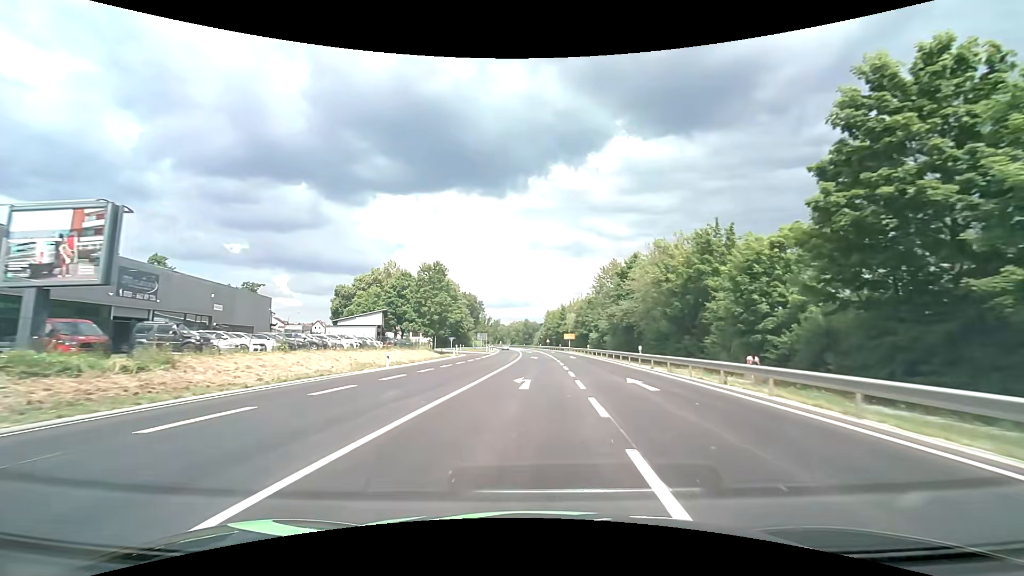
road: primary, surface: asphalt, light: Day
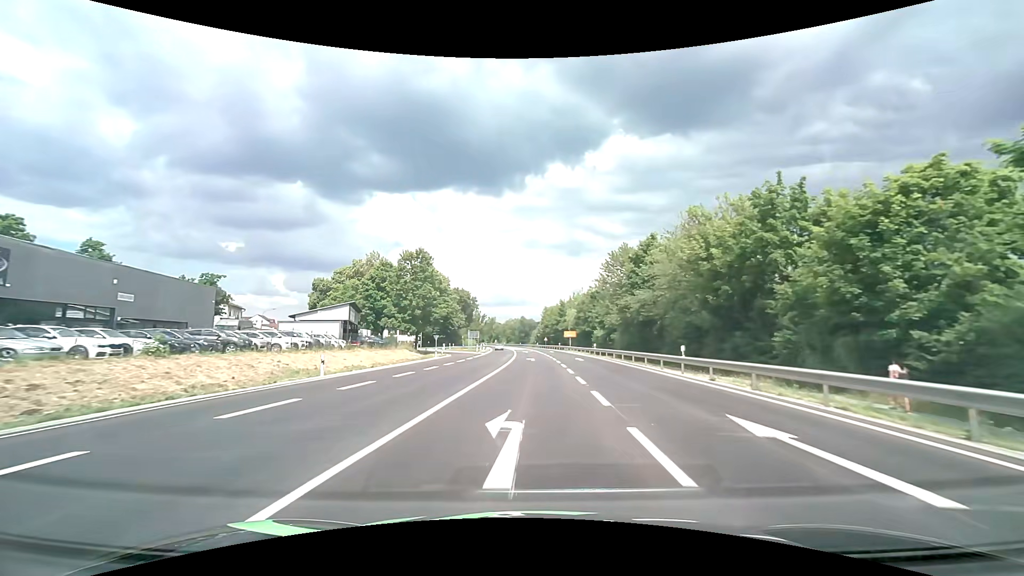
(+0.1, +10.4) m; +1°
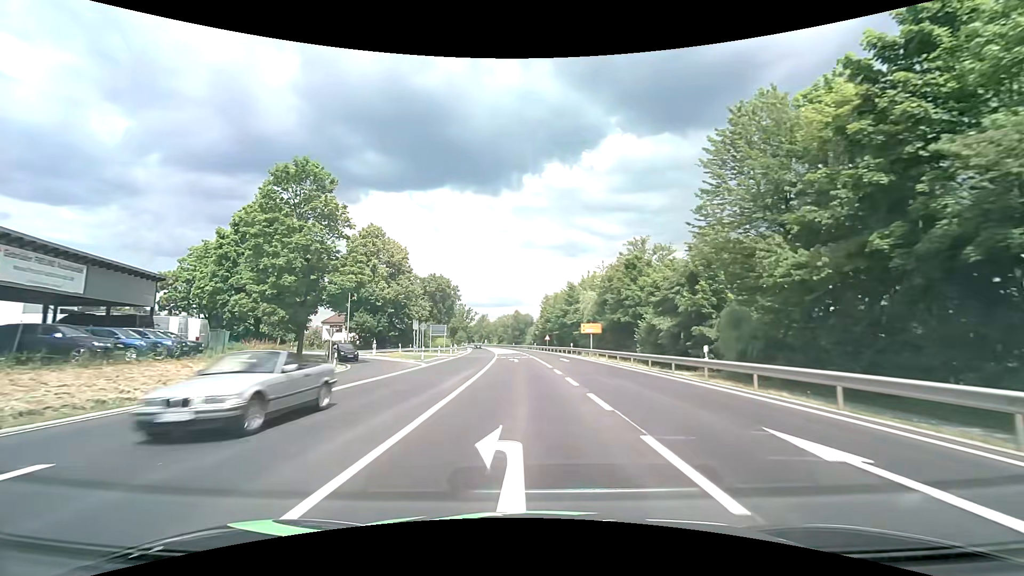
(+0.1, +36.4) m; 0°
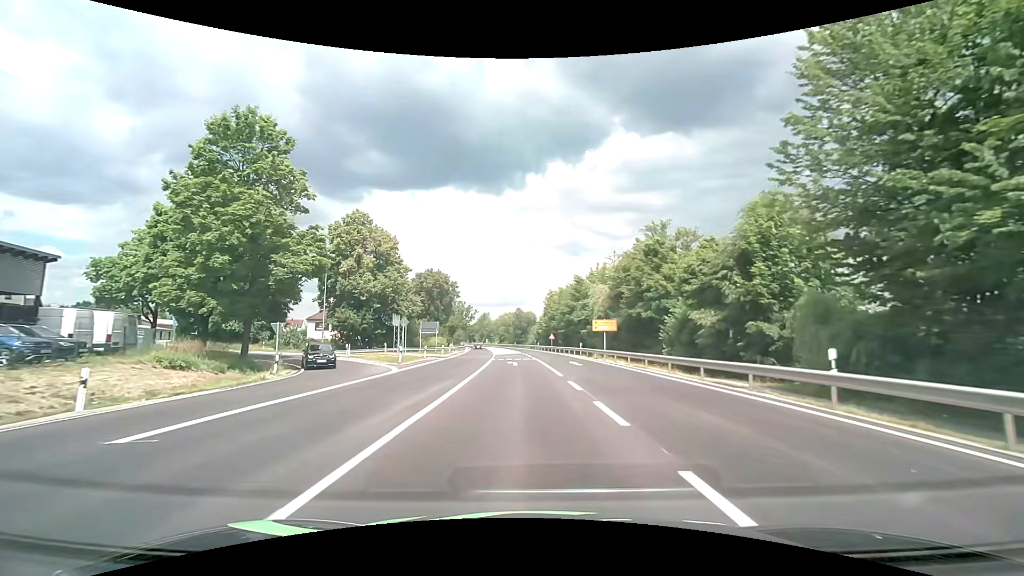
(0.0, +7.8) m; 0°
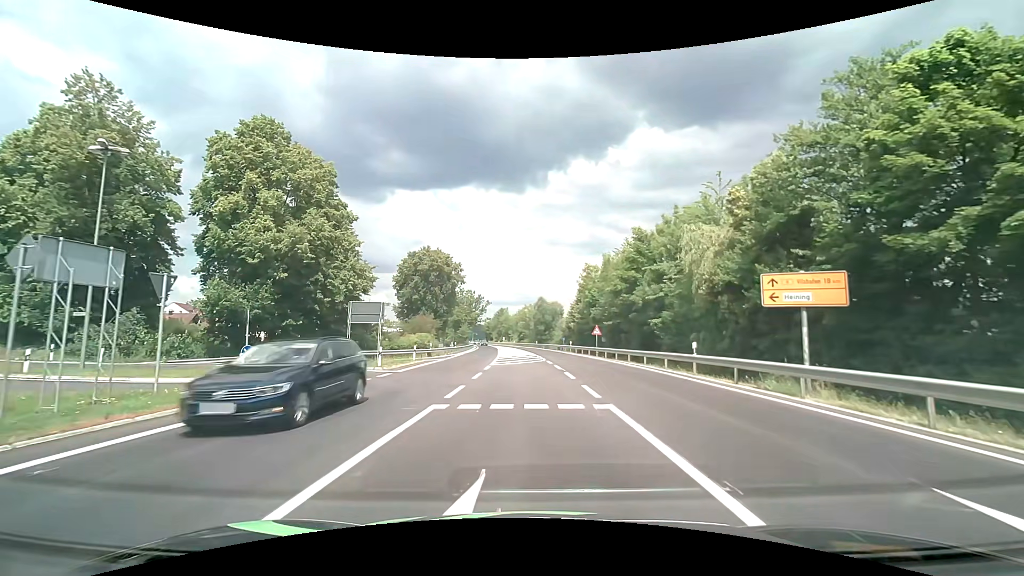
(-0.5, +29.7) m; -2°
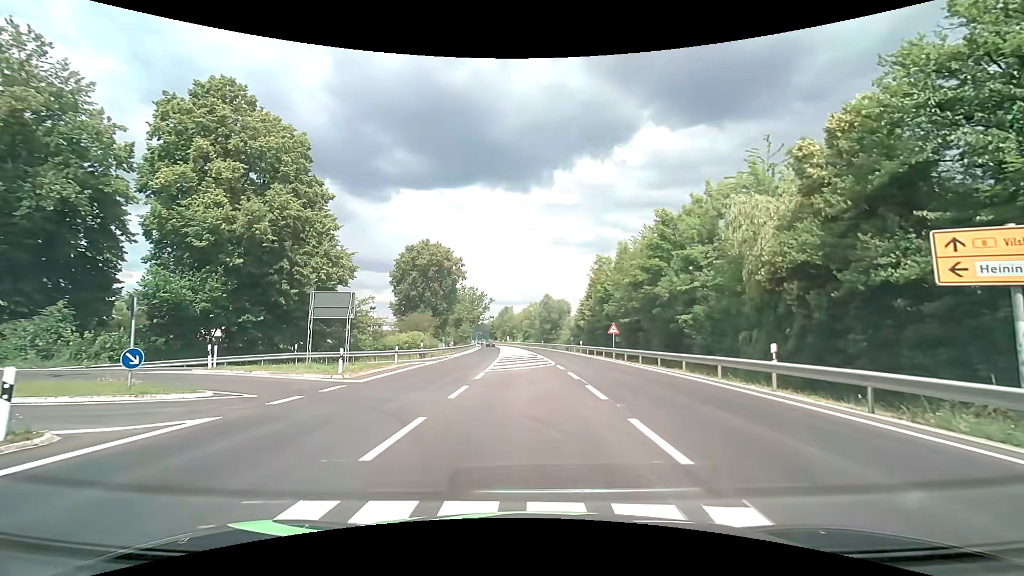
(0.0, +6.0) m; -1°
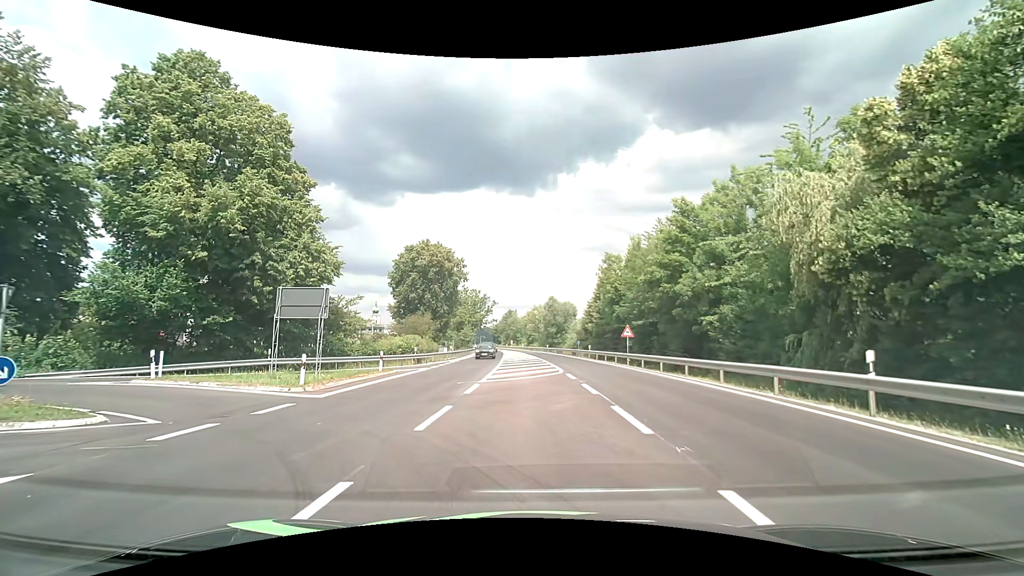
(+0.1, +3.6) m; +1°
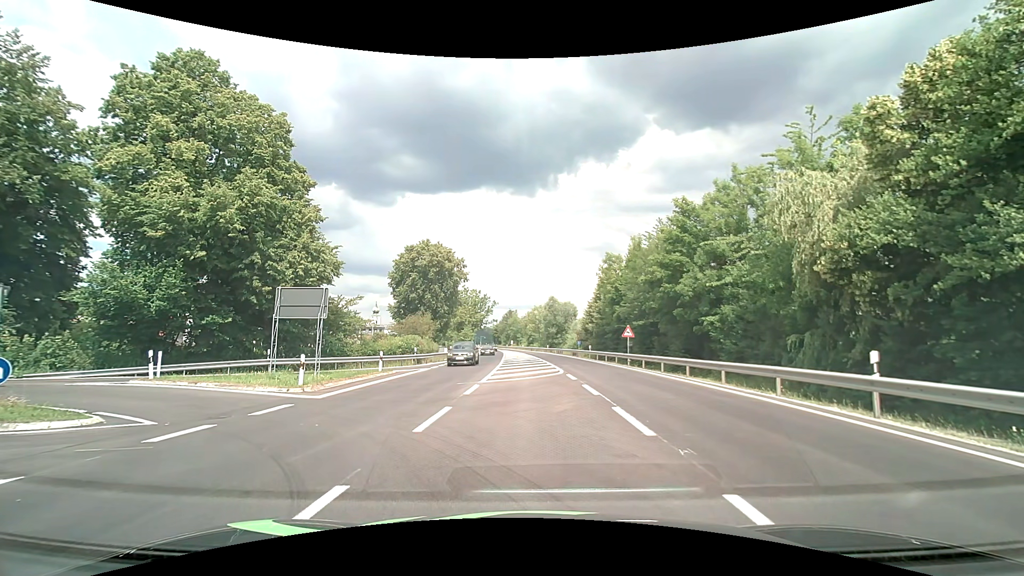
(0.0, +0.2) m; 0°
(-1, +10) (-9, +16) (-19, +18) (-29, +19) (-38, +22) (-47, +27) (-53, +35) (-56, +44) (-58, +54) (-61, +64) m
